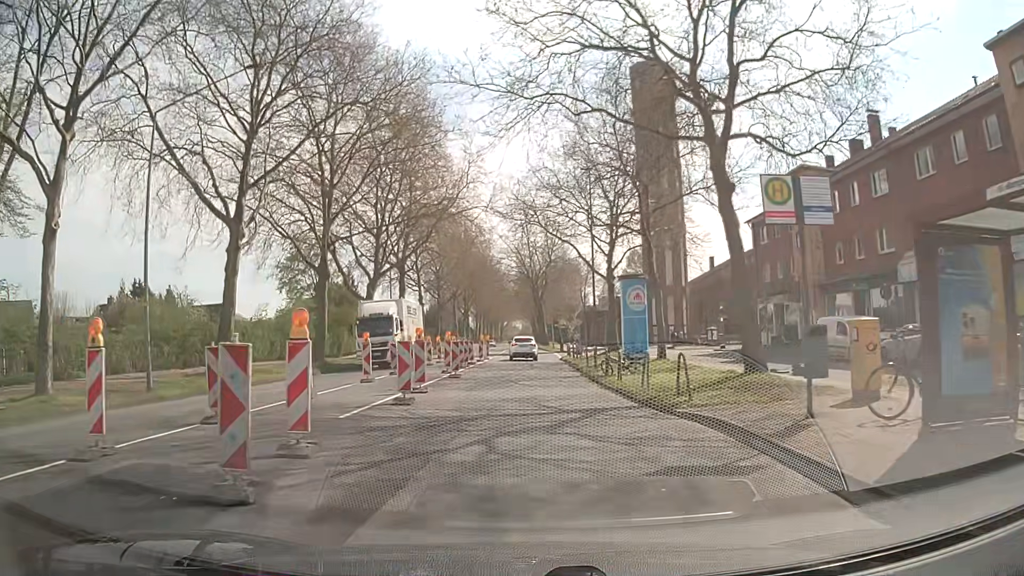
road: secondary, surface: asphalt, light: Day
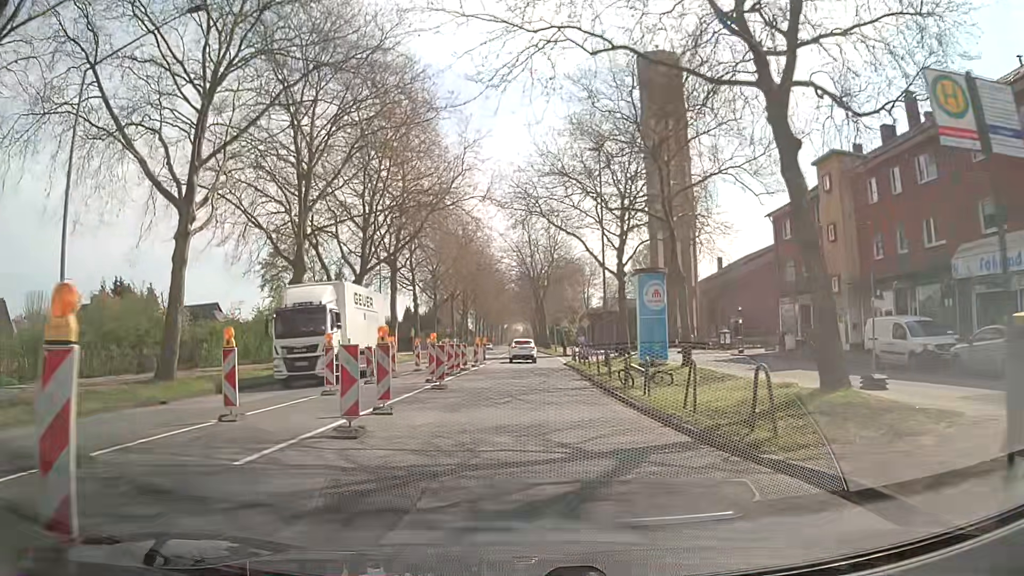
(0.0, +4.5) m; -1°
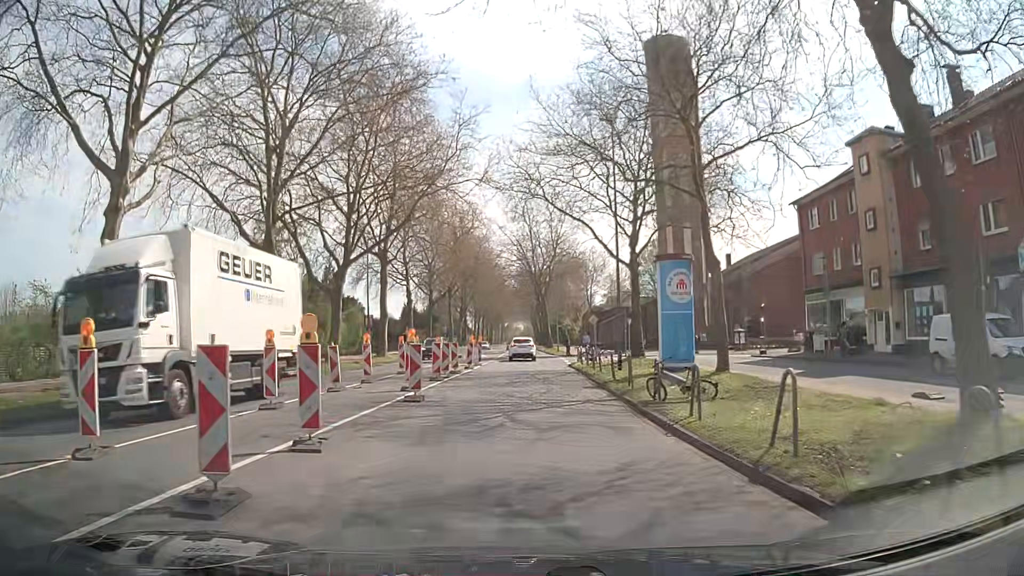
(0.0, +4.5) m; 0°
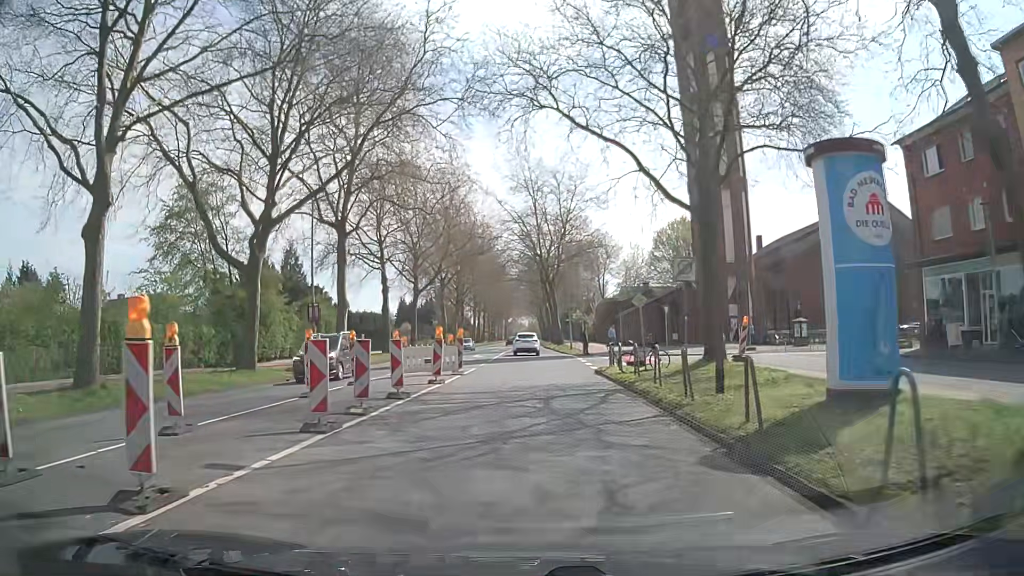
(+0.2, +13.6) m; +2°
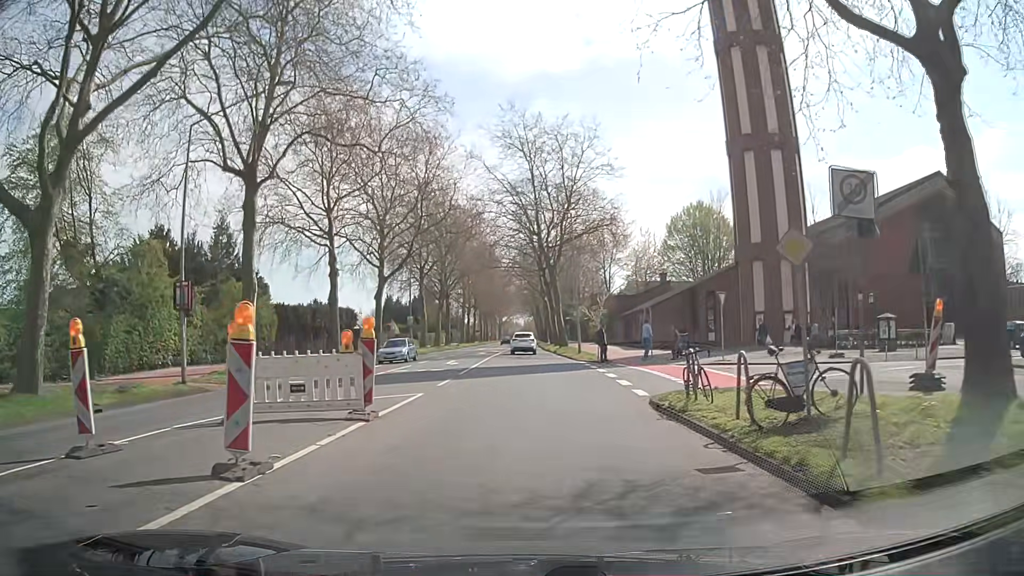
(-0.3, +13.7) m; +1°
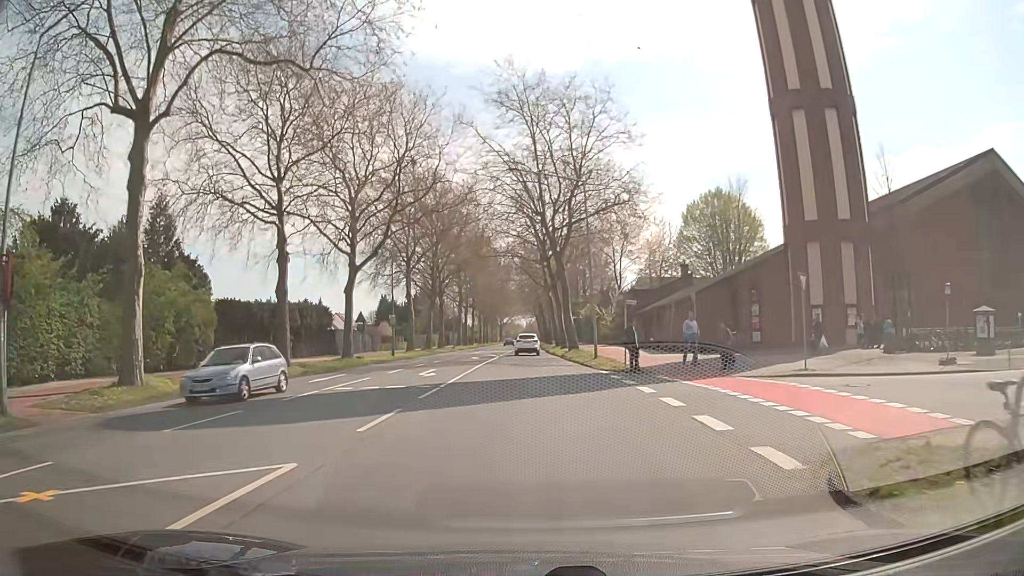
(-0.2, +9.1) m; -2°
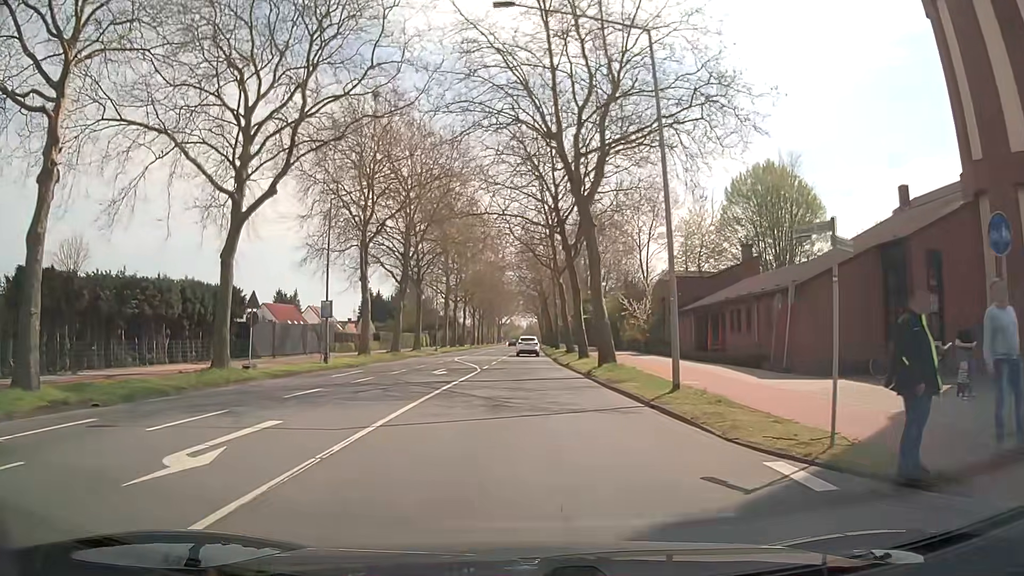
(-0.2, +18.2) m; 0°
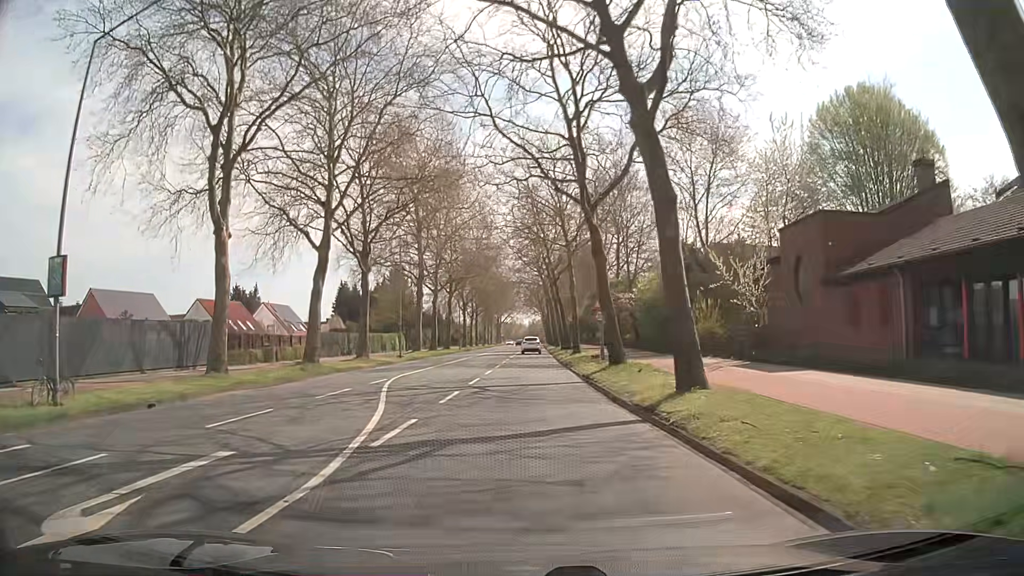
(-0.2, +22.7) m; -1°
(0, +10) (0, +20) (0, +30) (+1, +40) (+1, +50) (+1, +60) (+1, +70) (+1, +80) (+1, +90) (+2, +100) m
